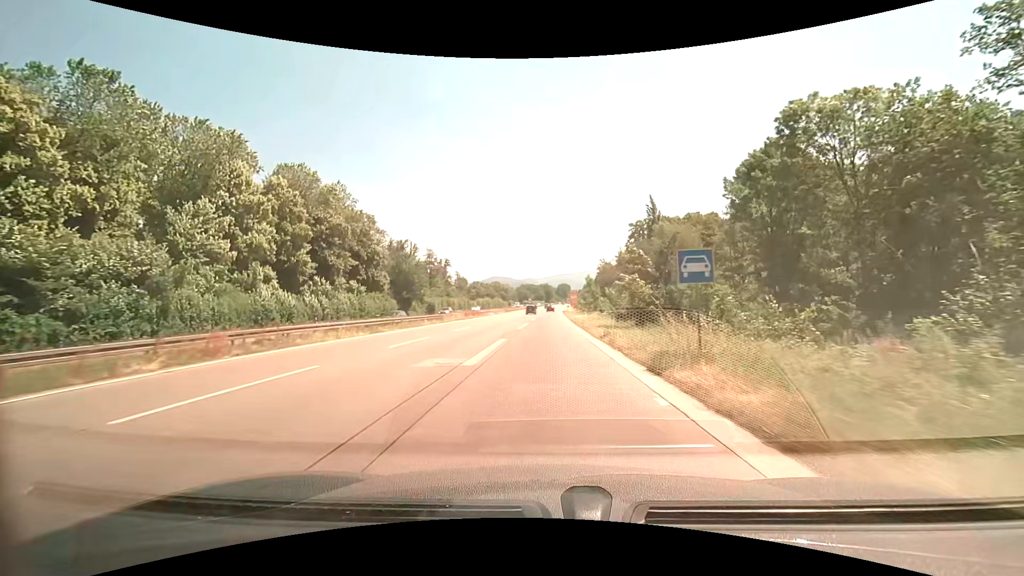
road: trunk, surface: asphalt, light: Day
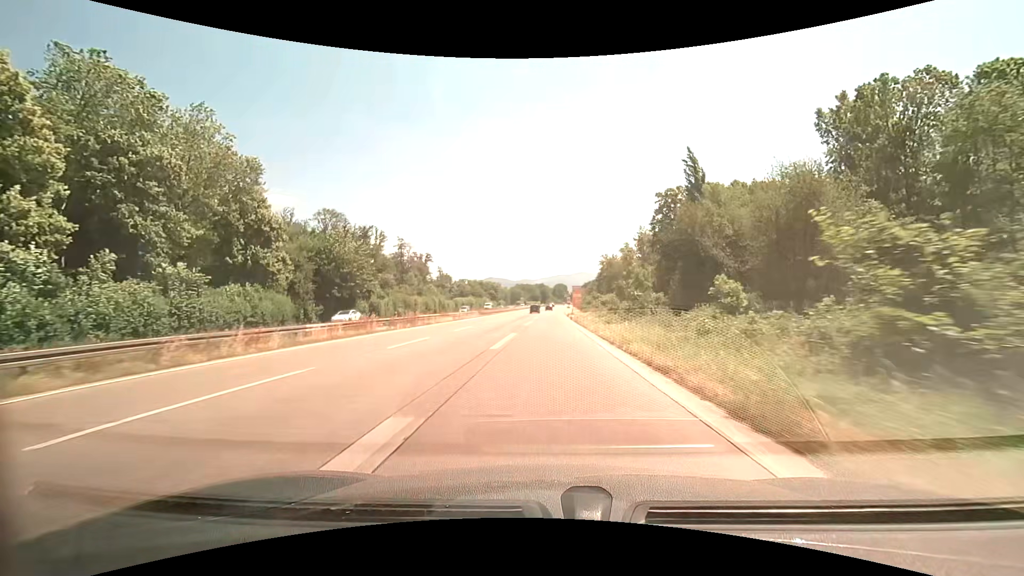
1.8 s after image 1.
(+0.1, +35.8) m; 0°
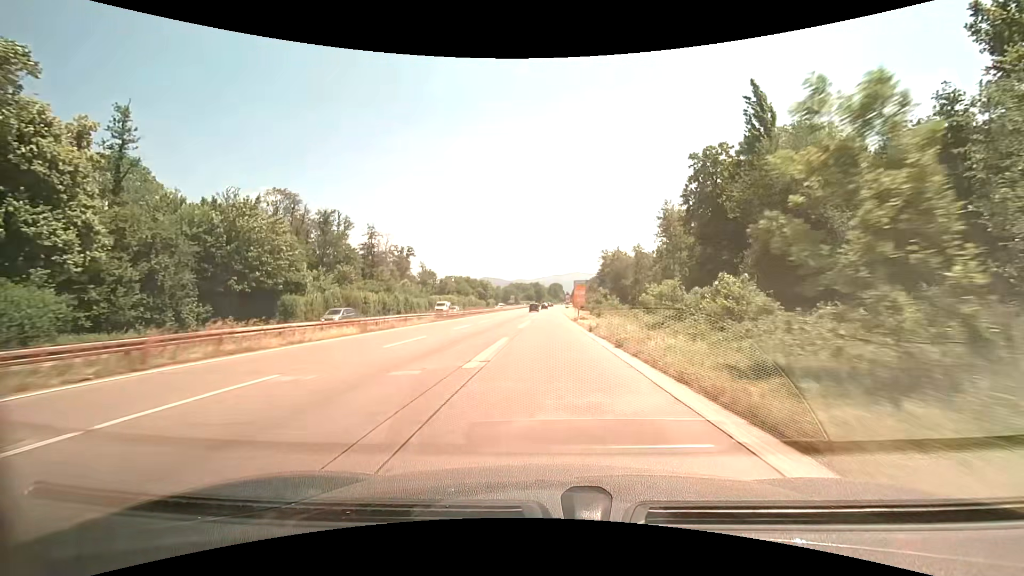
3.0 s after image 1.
(+0.1, +25.4) m; +1°
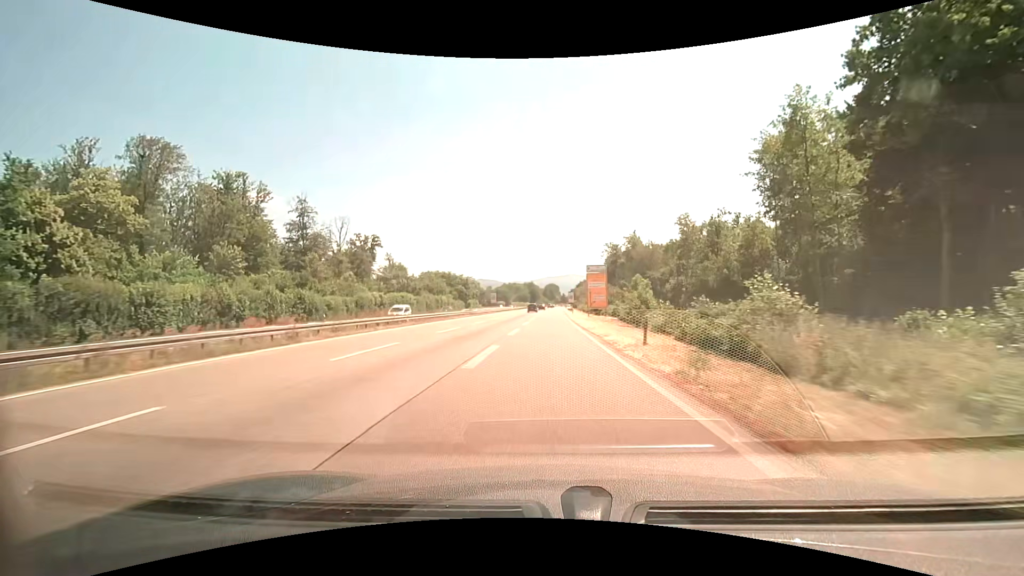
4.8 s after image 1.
(+0.3, +40.0) m; 0°
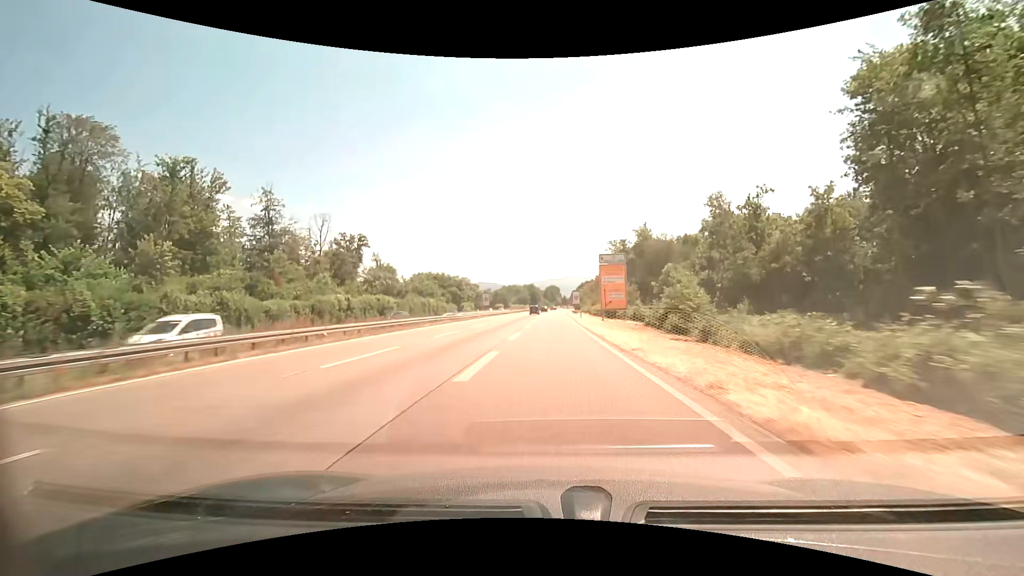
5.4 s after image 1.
(0.0, +13.7) m; 0°
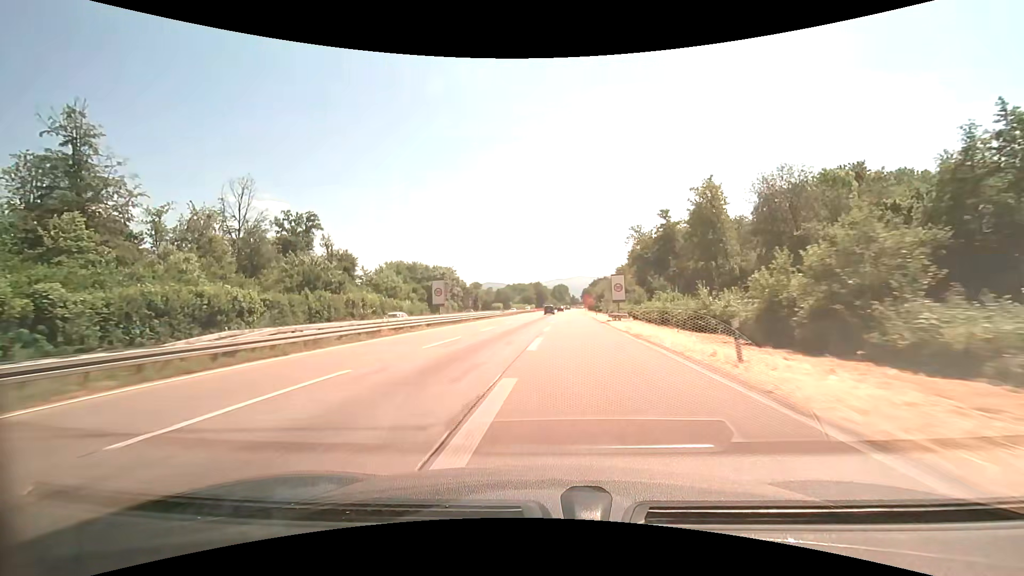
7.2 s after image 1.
(-0.2, +42.0) m; -1°
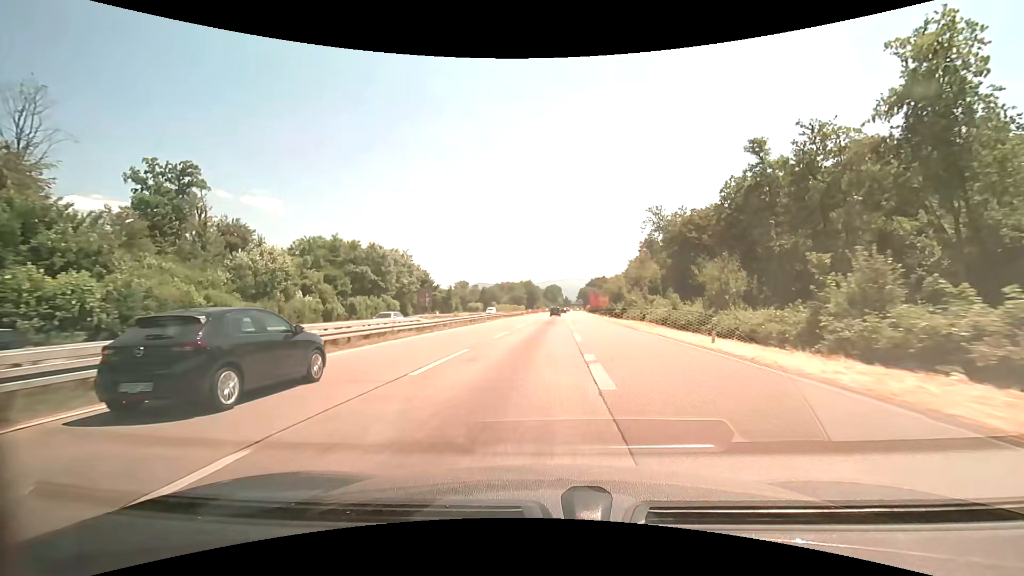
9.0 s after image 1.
(-0.2, +43.0) m; +1°
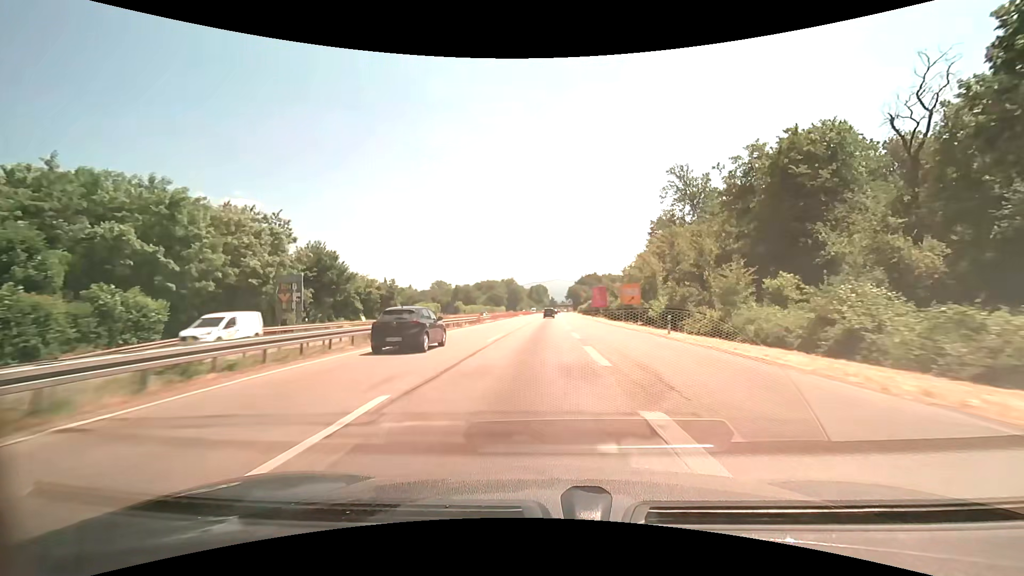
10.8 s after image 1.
(+0.9, +43.9) m; +2°
(0, +10) (0, +20) (0, +30) (0, +40) (0, +50) (0, +60) (0, +70) (+1, +80) (+1, +90) (+1, +100) m
